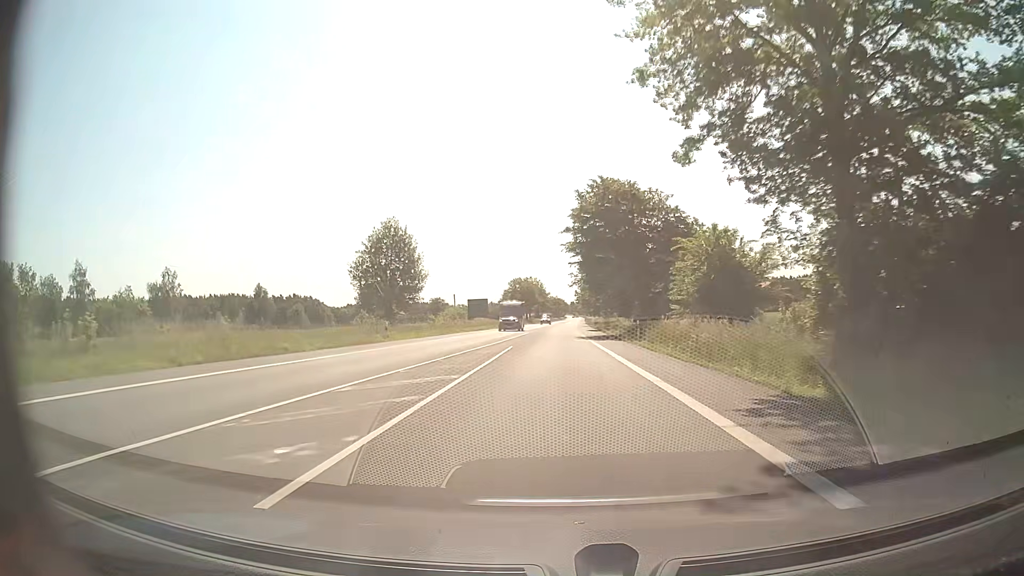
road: secondary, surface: asphalt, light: Day
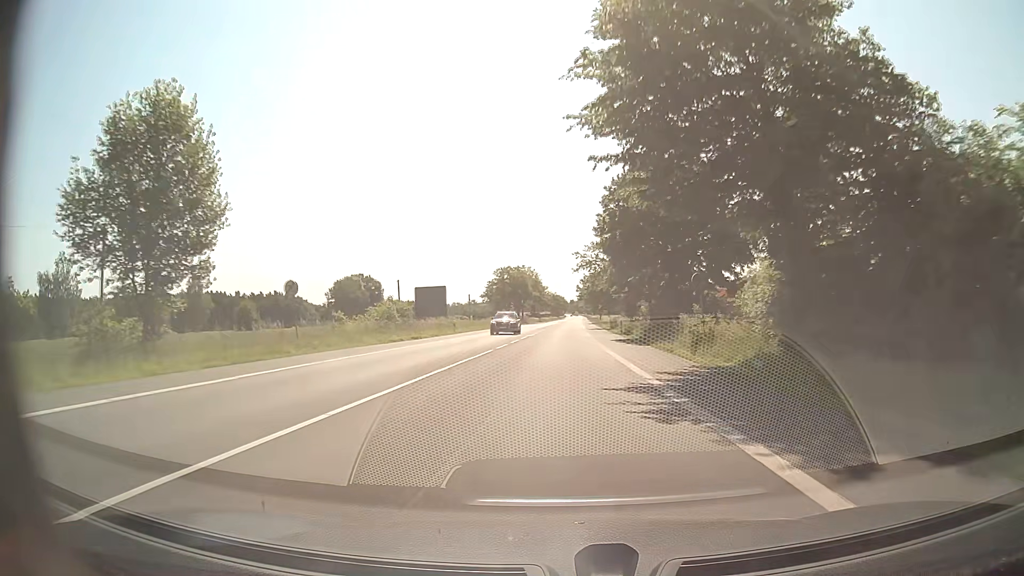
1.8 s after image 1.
(-0.1, +33.9) m; 0°
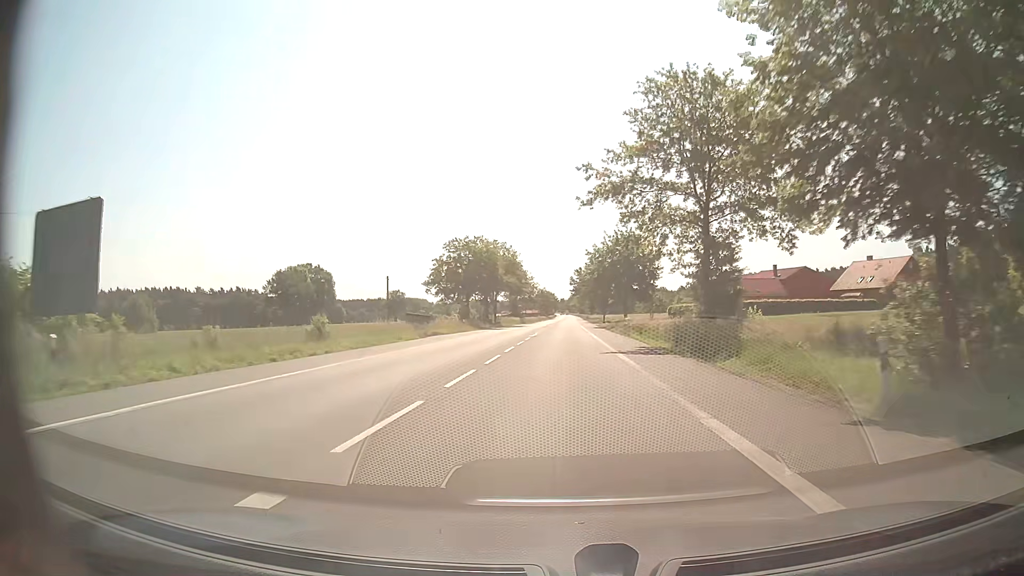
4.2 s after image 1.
(+0.2, +45.1) m; +1°
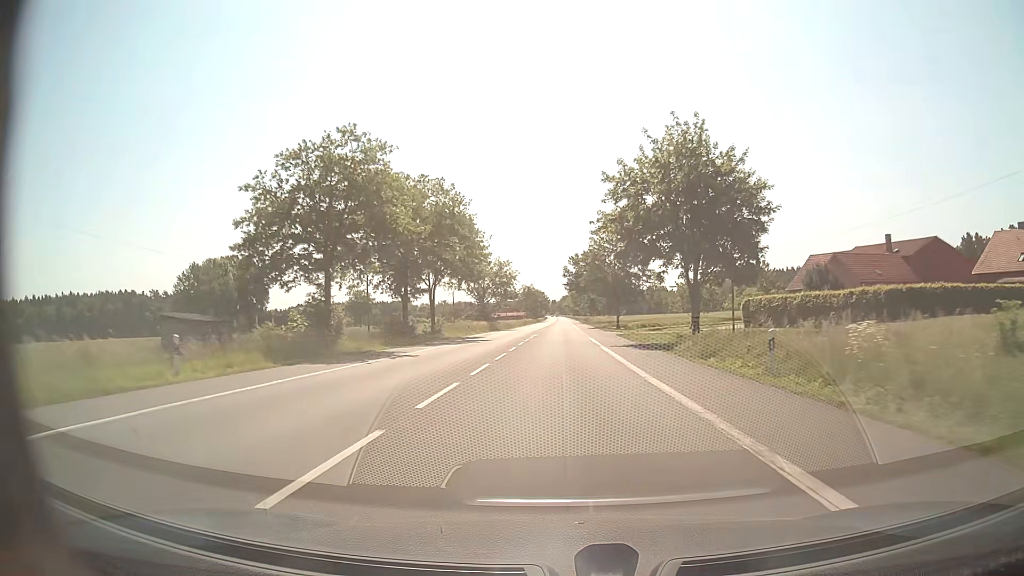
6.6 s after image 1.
(+0.1, +45.1) m; 0°
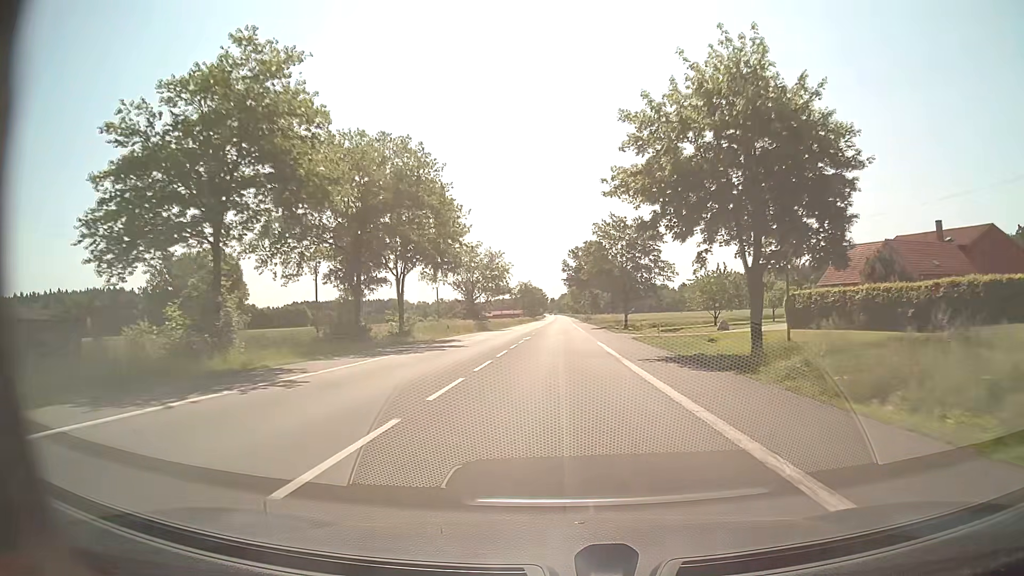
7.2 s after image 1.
(0.0, +11.3) m; 0°
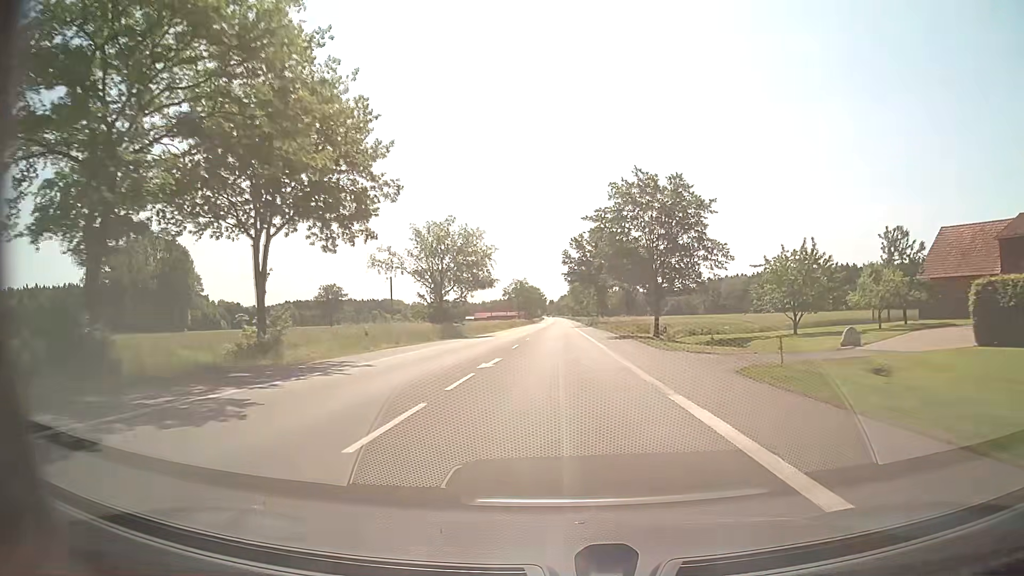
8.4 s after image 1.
(0.0, +22.6) m; 0°
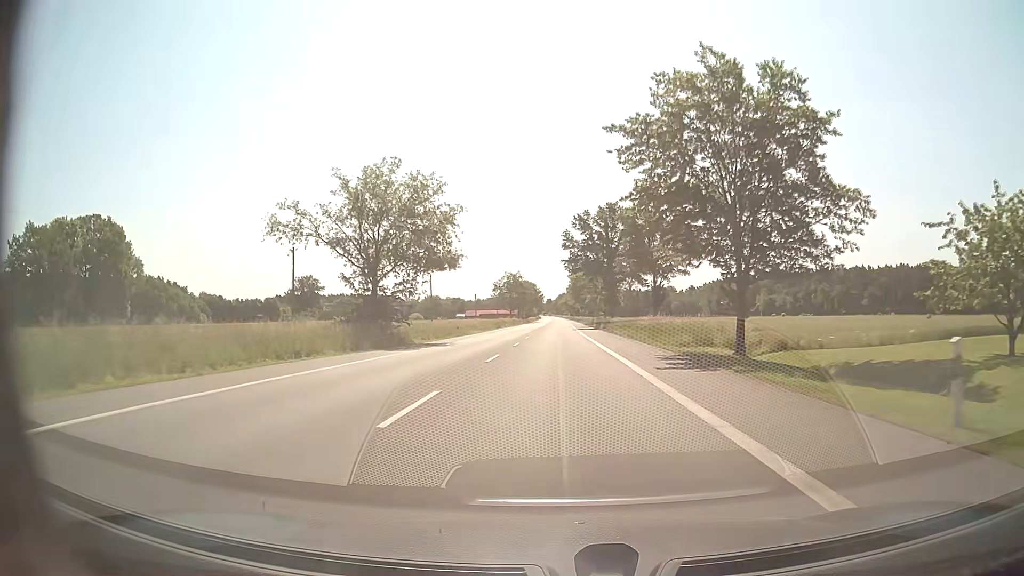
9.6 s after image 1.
(0.0, +22.6) m; 0°
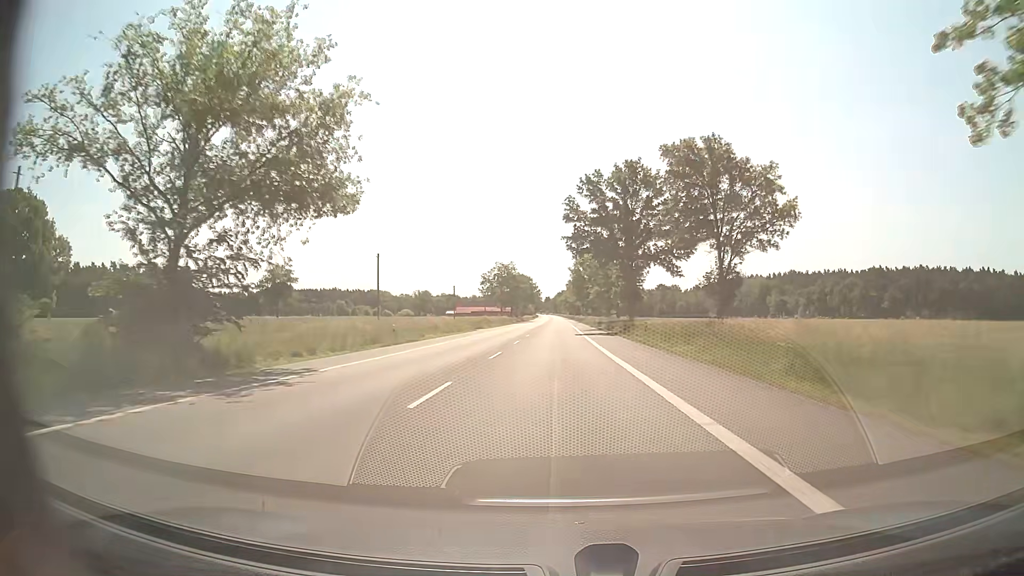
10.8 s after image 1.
(0.0, +22.6) m; 0°
(0, +10) (0, +20) (0, +30) (0, +40) (0, +50) (0, +60) (0, +70) (+1, +80) (+1, +90) (+1, +100) m
